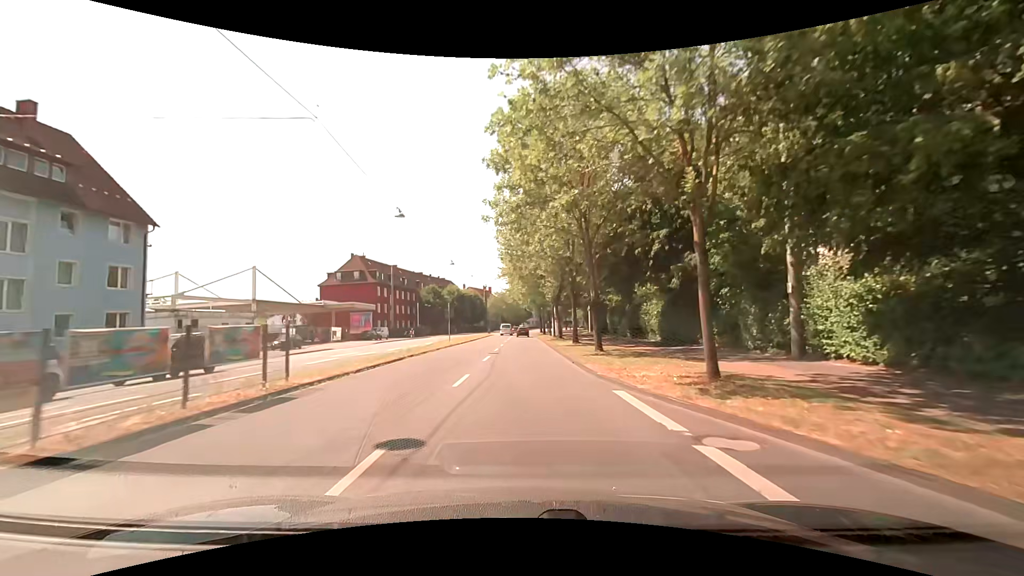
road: primary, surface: asphalt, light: Day
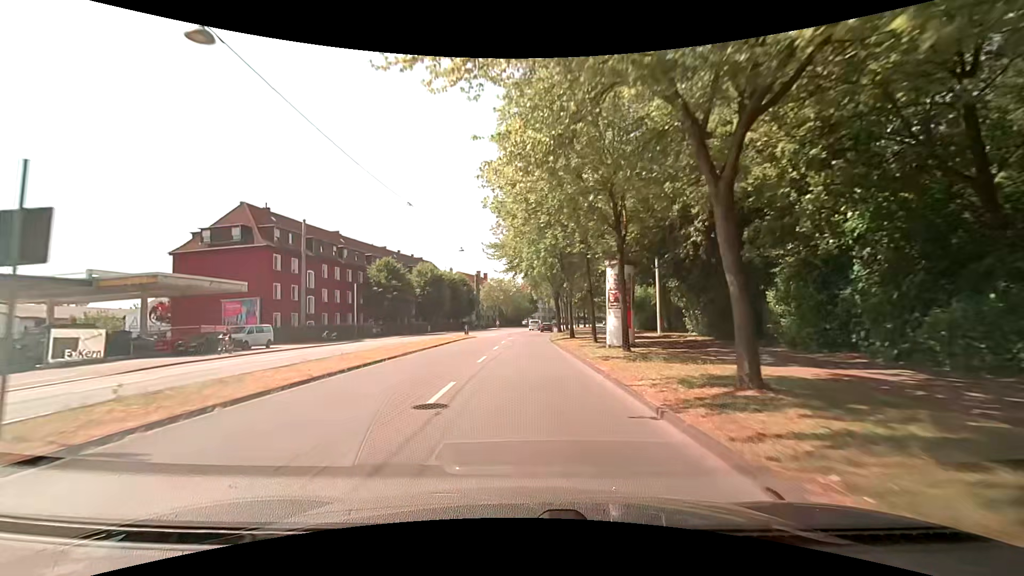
(-0.3, +39.1) m; -1°
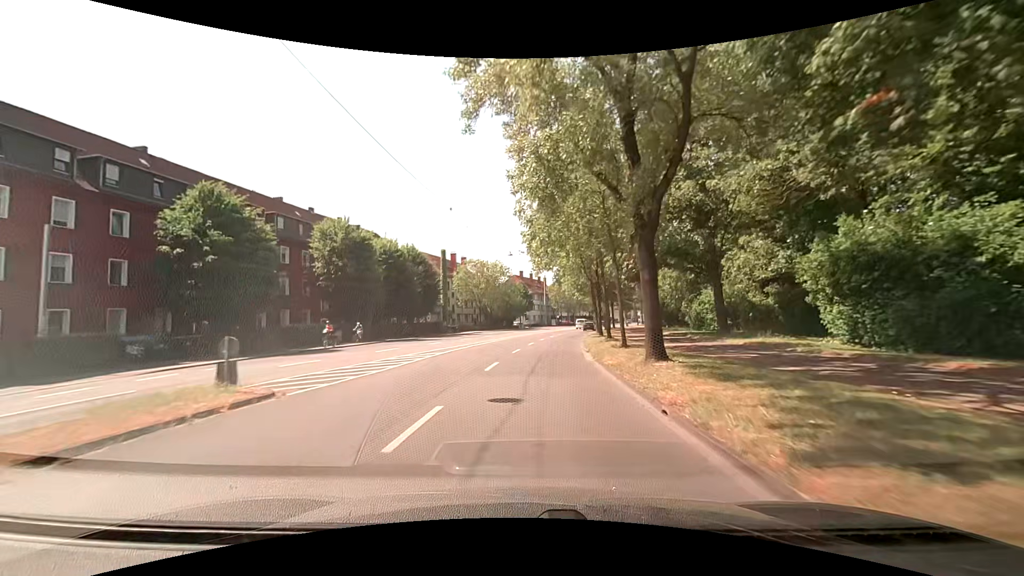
(0.0, +39.0) m; +1°
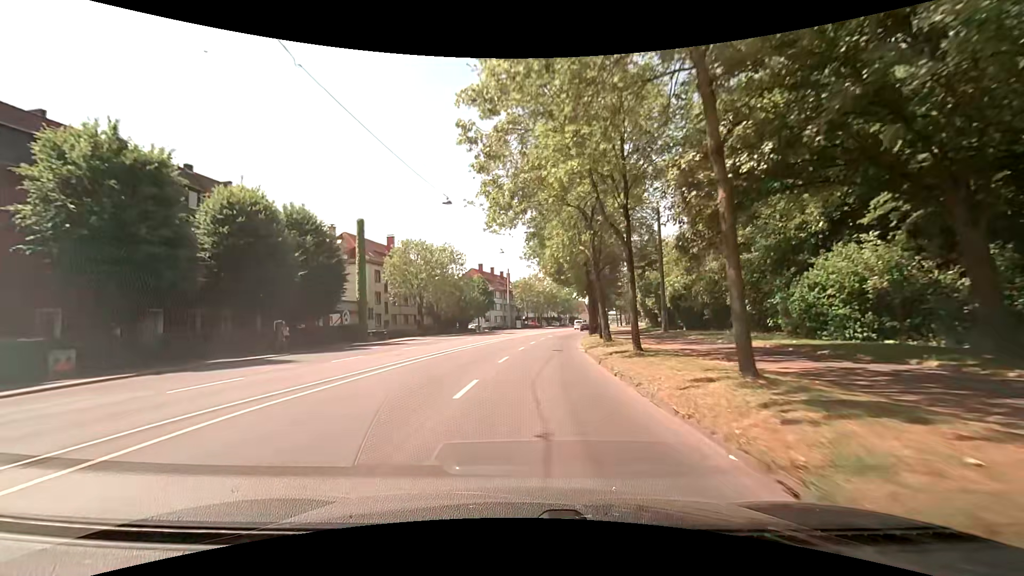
(+0.7, +23.3) m; +3°
(0, +10) (+1, +20) (+2, +30) (+3, +40) (+4, +50) (+6, +60) (+7, +70) (+9, +79) (+12, +89) (+14, +99) m
